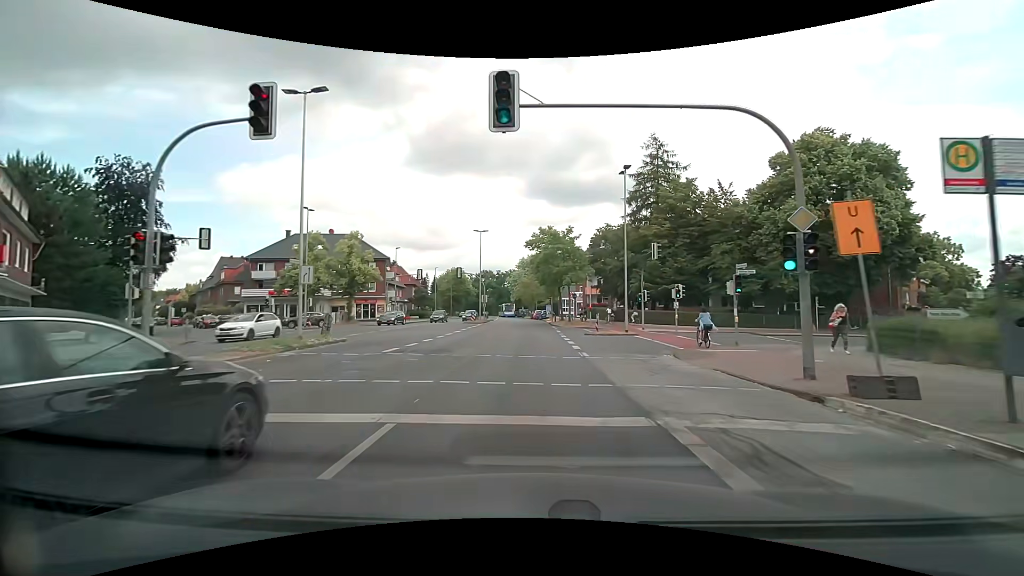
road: tertiary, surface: asphalt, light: Day
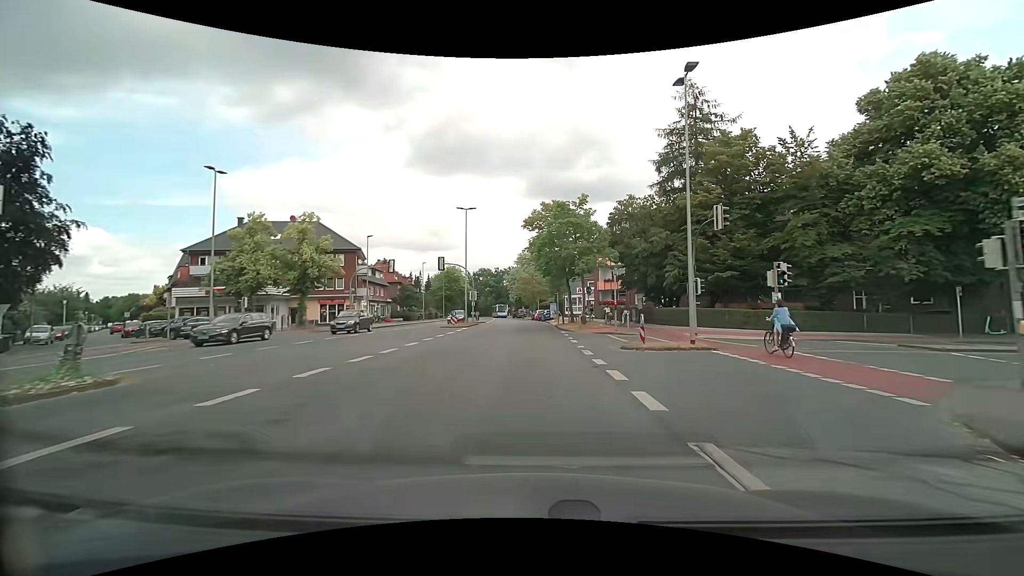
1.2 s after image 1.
(-0.1, +12.5) m; -1°
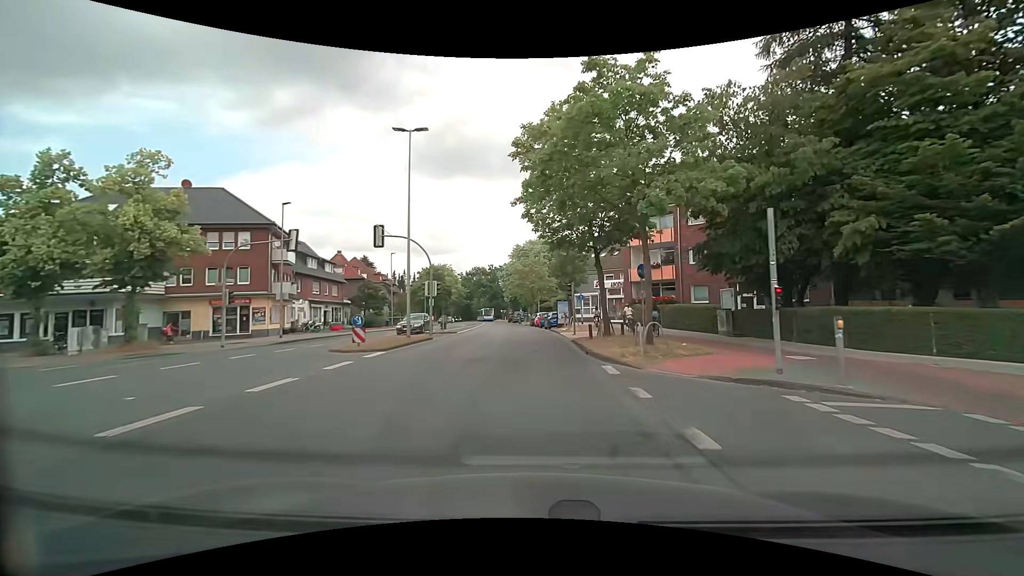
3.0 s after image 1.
(+0.1, +19.8) m; 0°
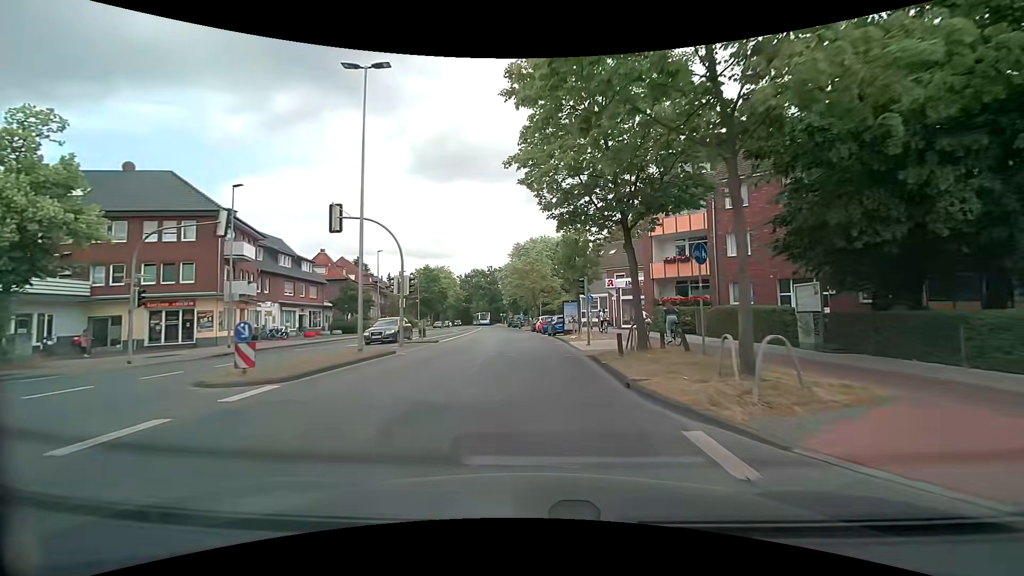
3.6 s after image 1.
(0.0, +6.8) m; 0°
